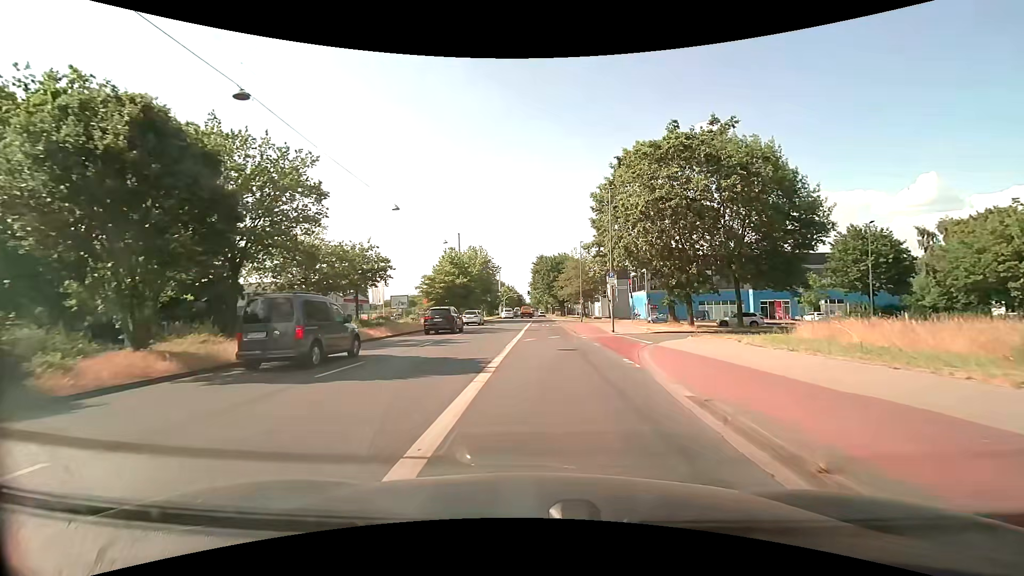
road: primary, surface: asphalt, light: Day
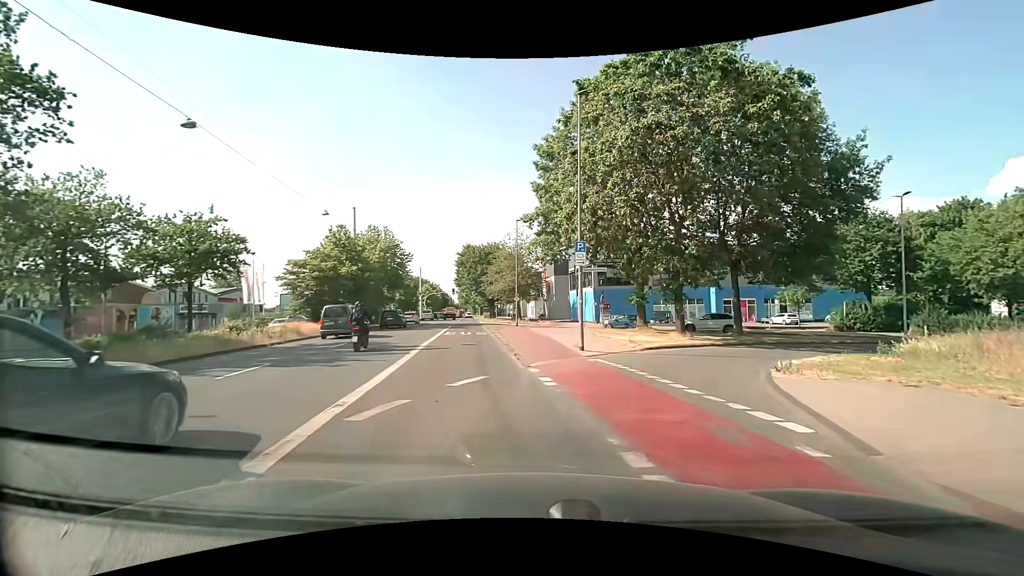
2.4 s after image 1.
(+0.7, +16.1) m; +8°
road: primary_link
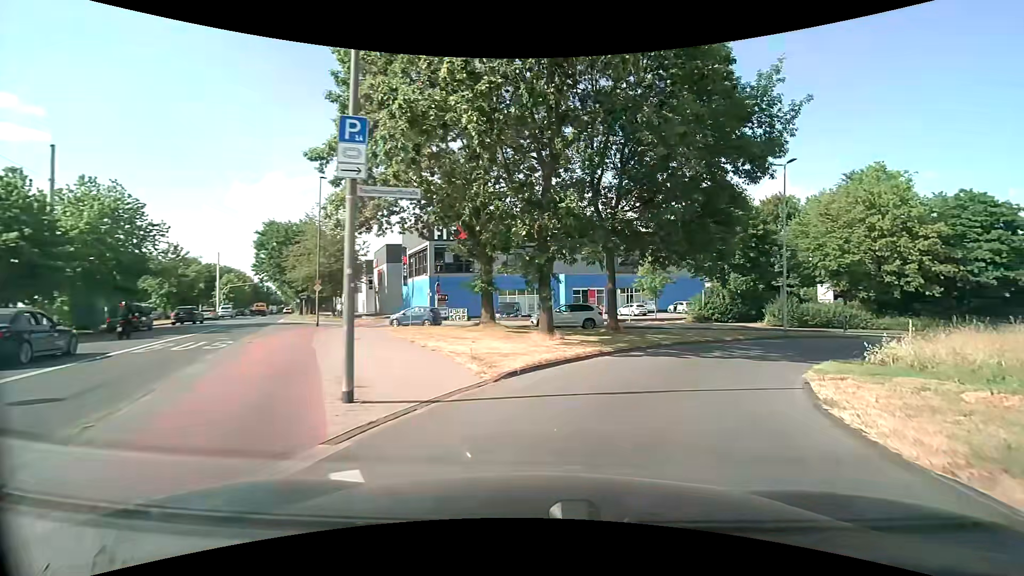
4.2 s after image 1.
(+1.6, +11.9) m; +17°
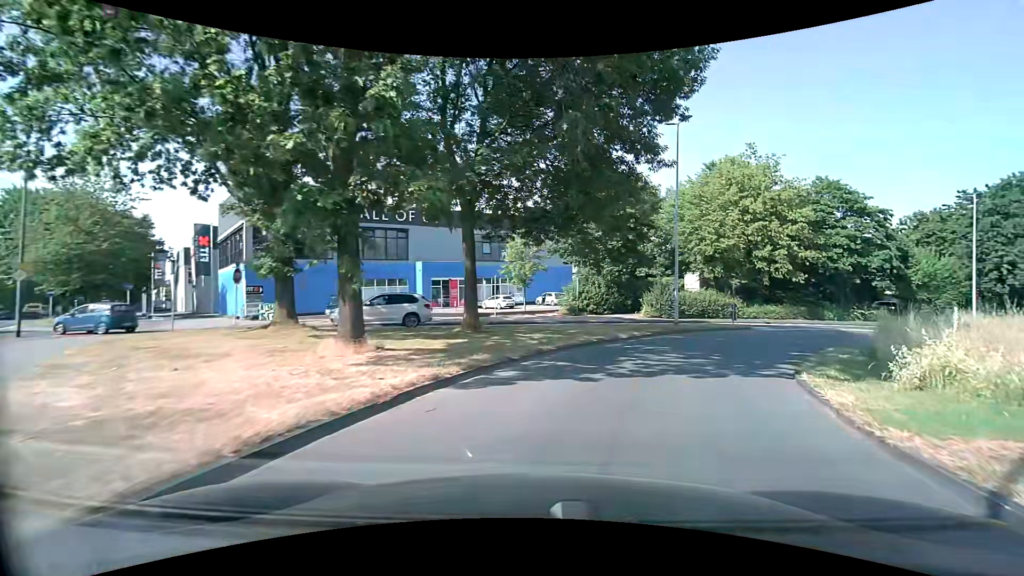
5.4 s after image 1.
(+1.2, +8.2) m; +16°
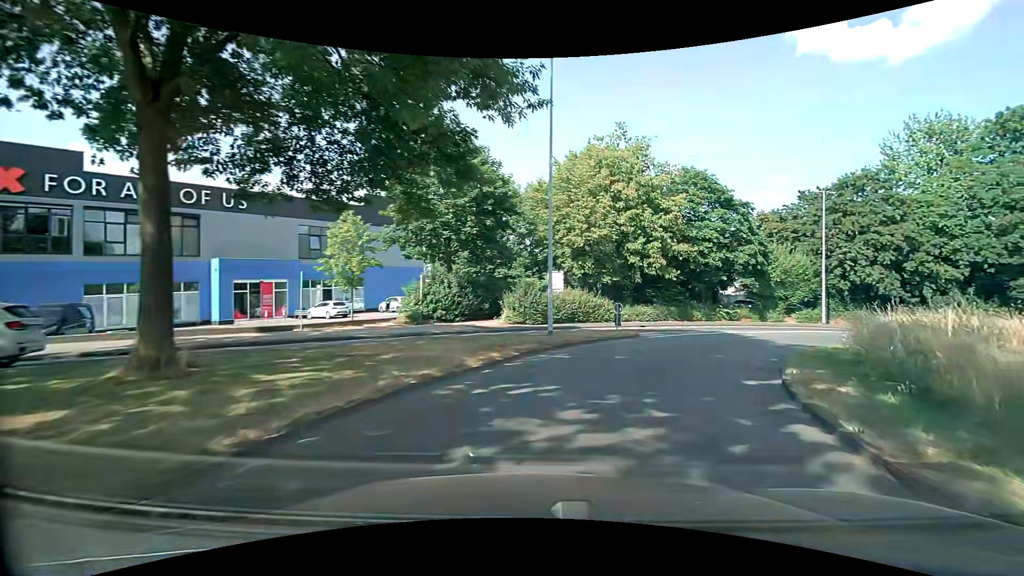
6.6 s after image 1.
(+1.0, +8.5) m; +15°
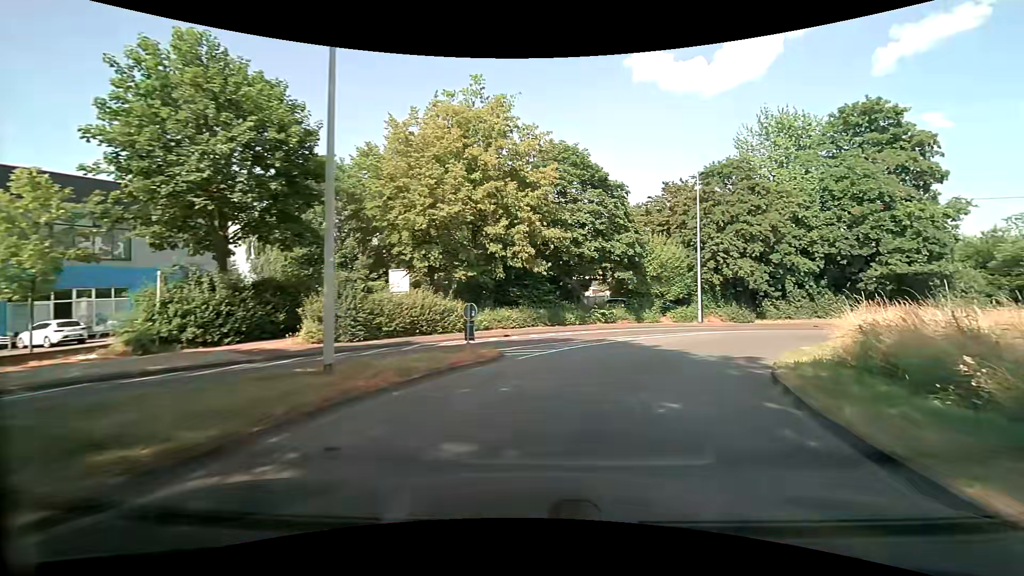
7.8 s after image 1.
(+1.3, +8.7) m; +16°
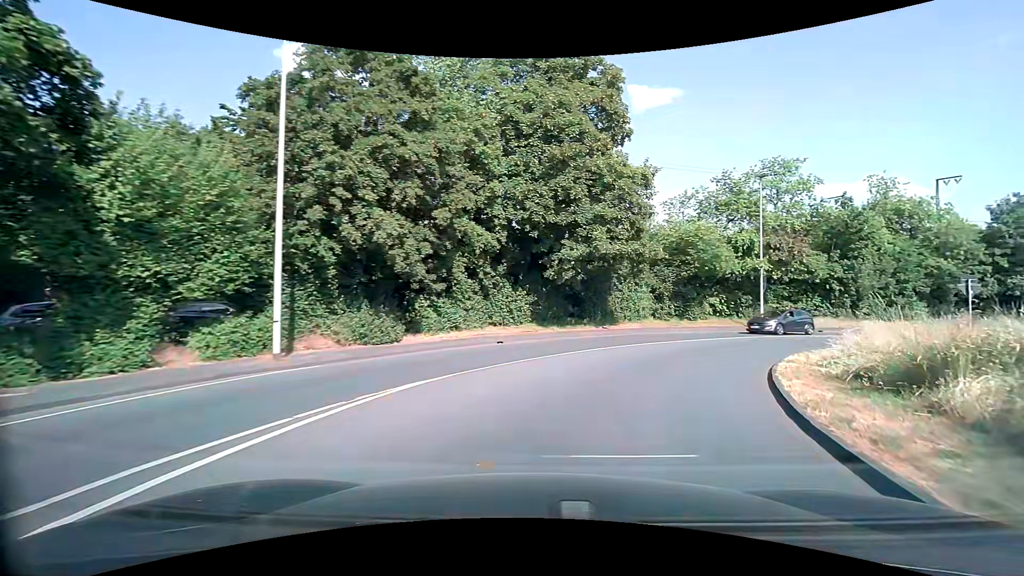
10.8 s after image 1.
(+7.2, +20.9) m; +38°
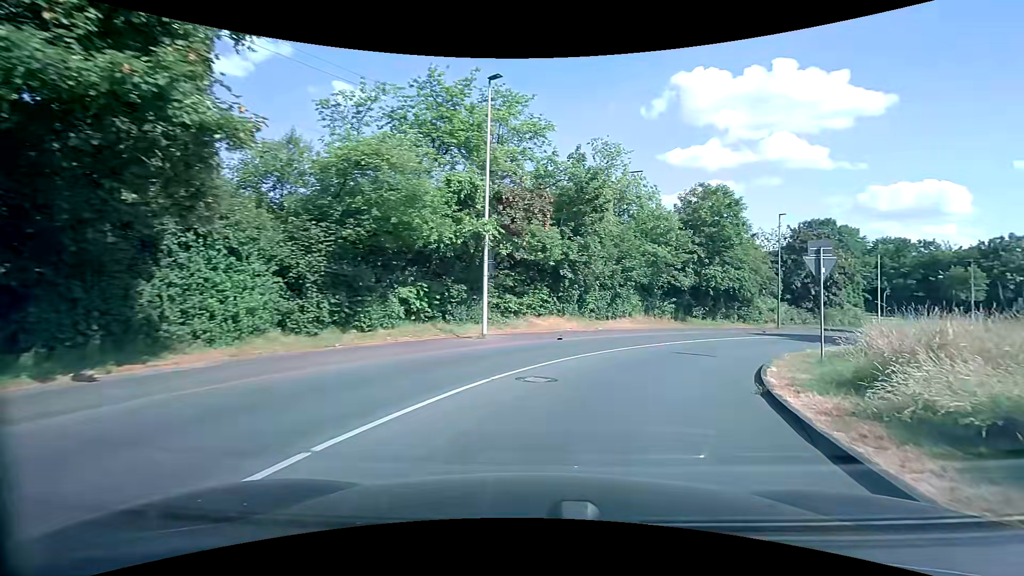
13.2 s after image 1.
(+5.2, +17.5) m; +33°
